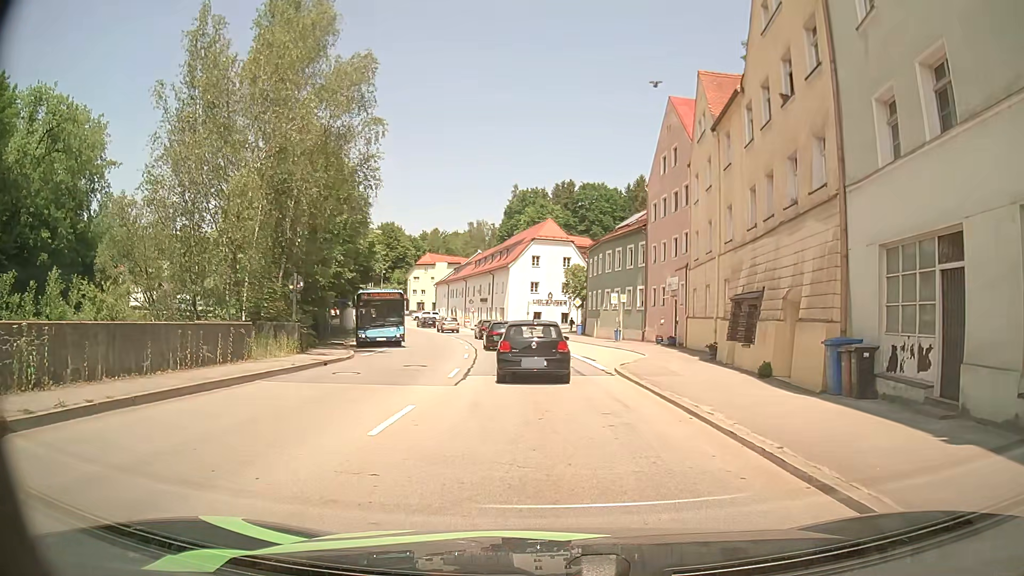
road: primary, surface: asphalt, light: Day
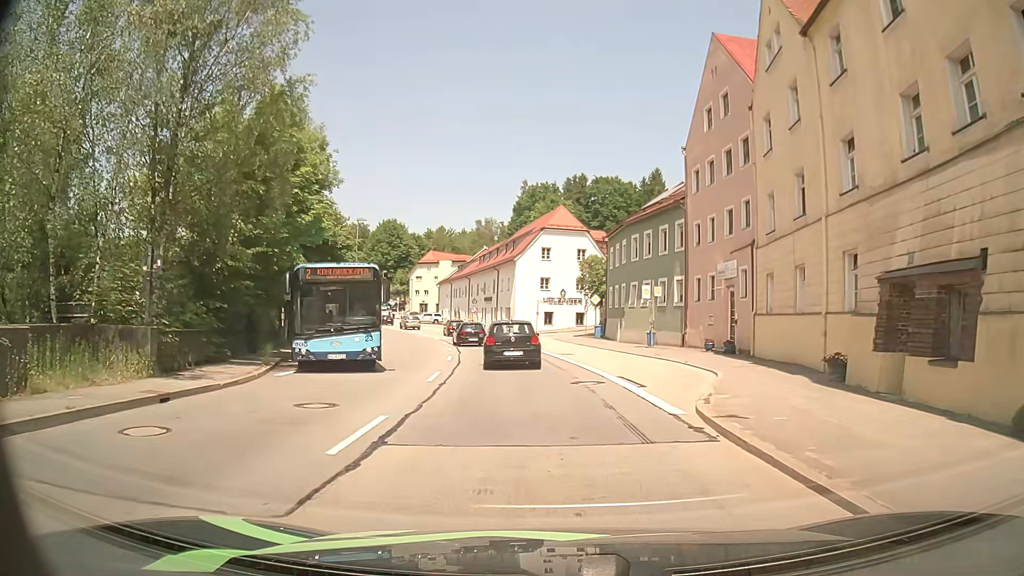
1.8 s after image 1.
(+0.1, +10.3) m; 0°
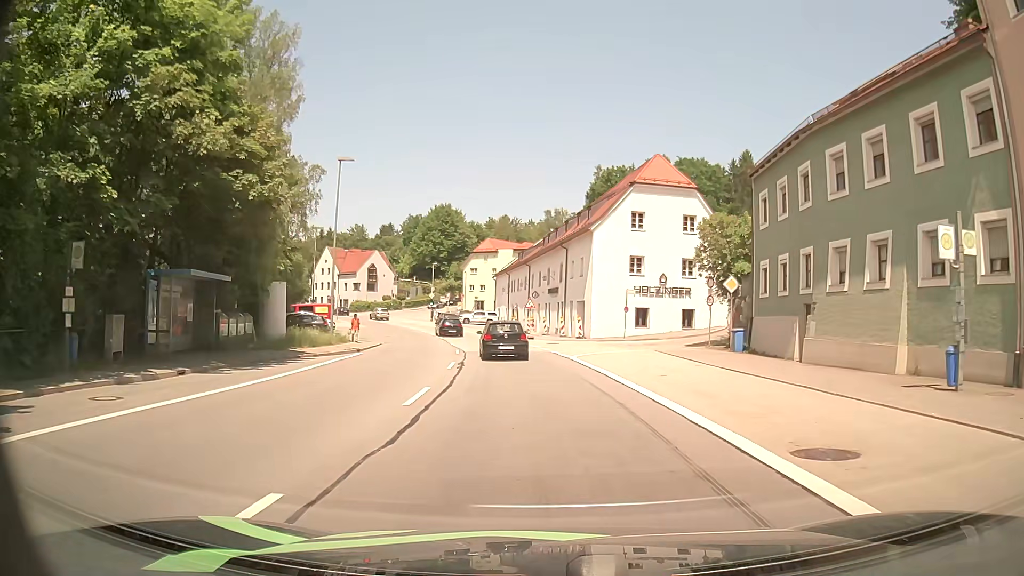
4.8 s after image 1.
(-1.3, +23.4) m; -7°
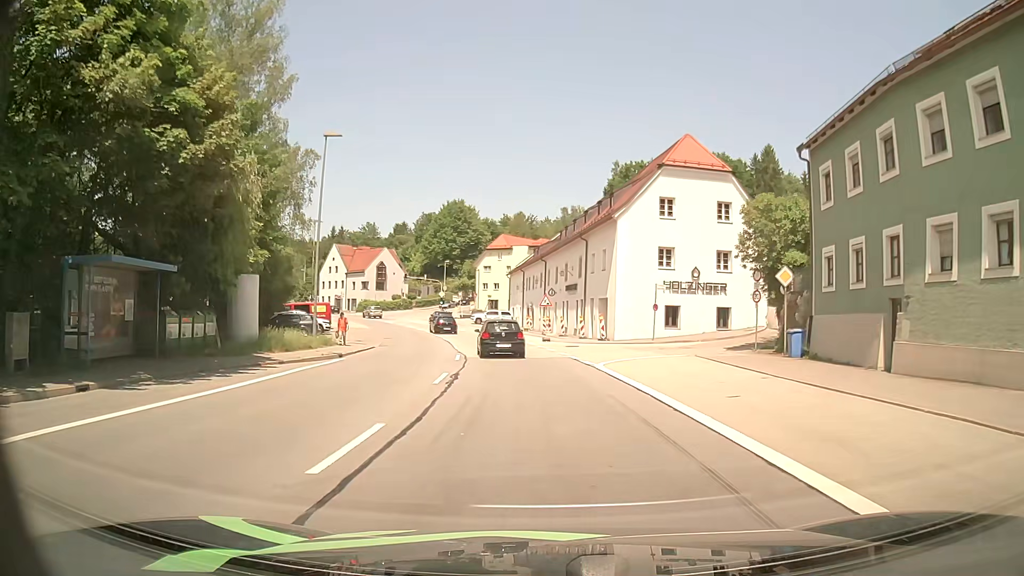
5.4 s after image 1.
(0.0, +5.4) m; -1°
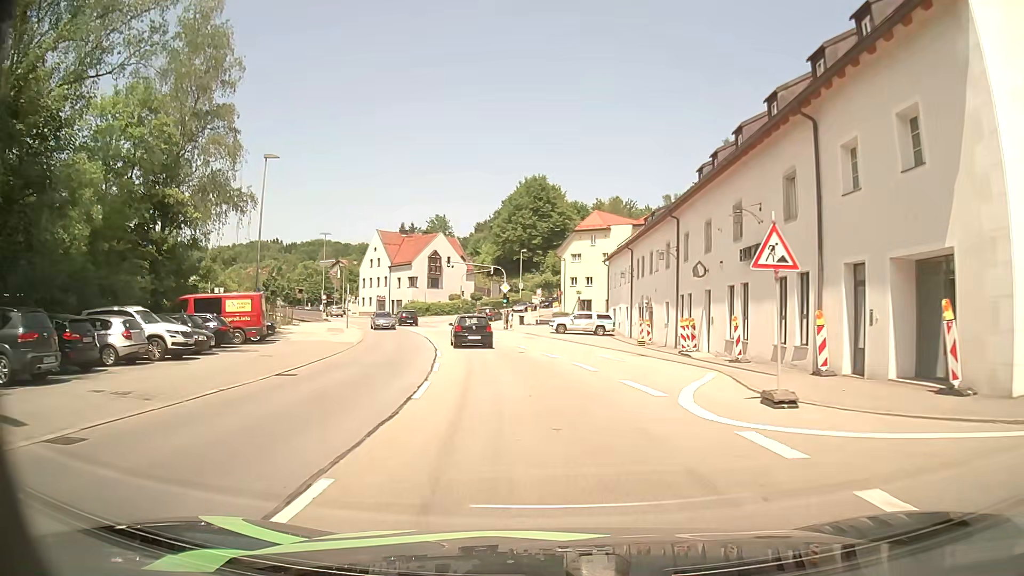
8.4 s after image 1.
(-2.1, +30.5) m; -8°
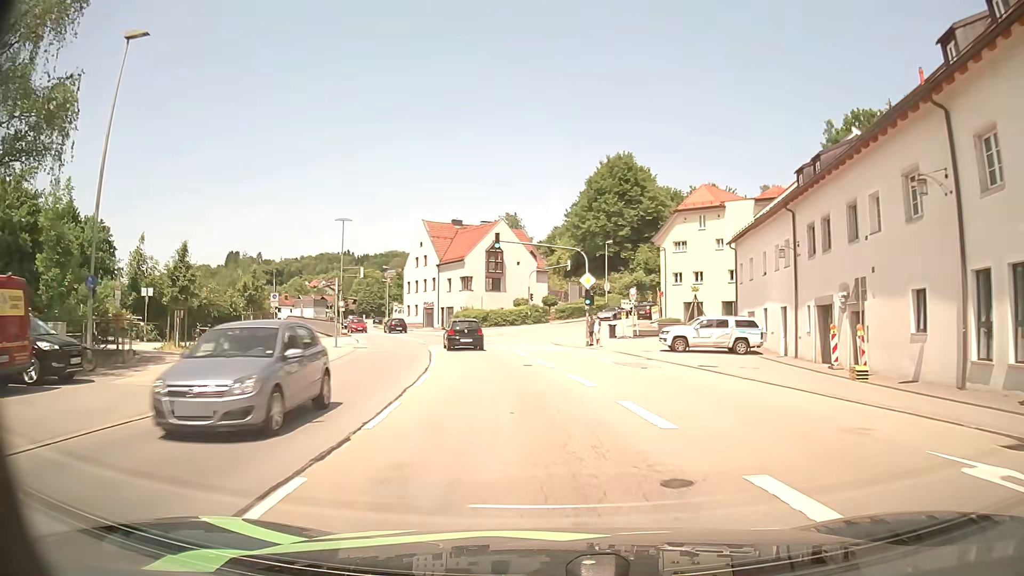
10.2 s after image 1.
(-1.1, +20.9) m; -6°
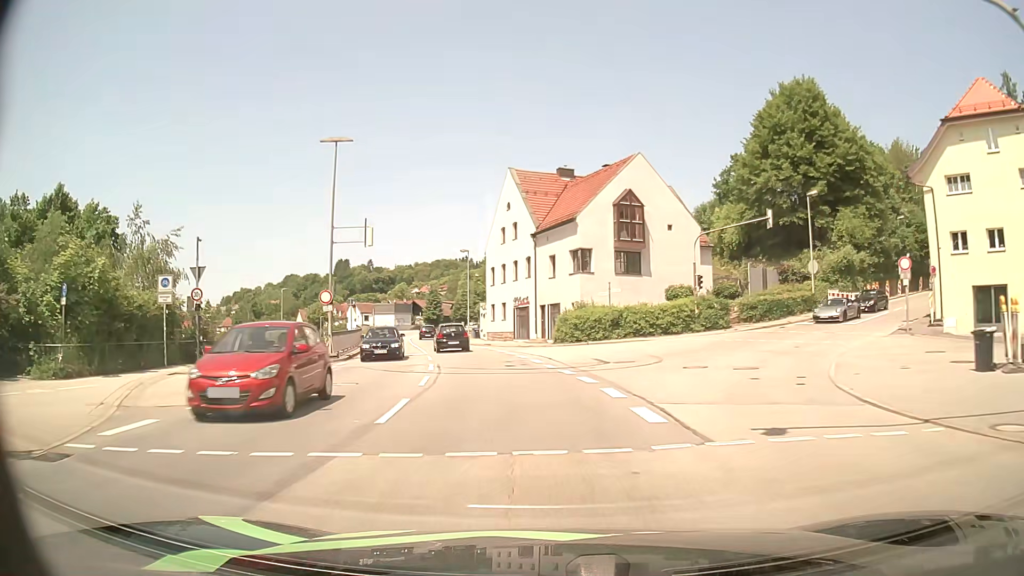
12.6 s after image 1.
(-3.0, +30.1) m; -11°
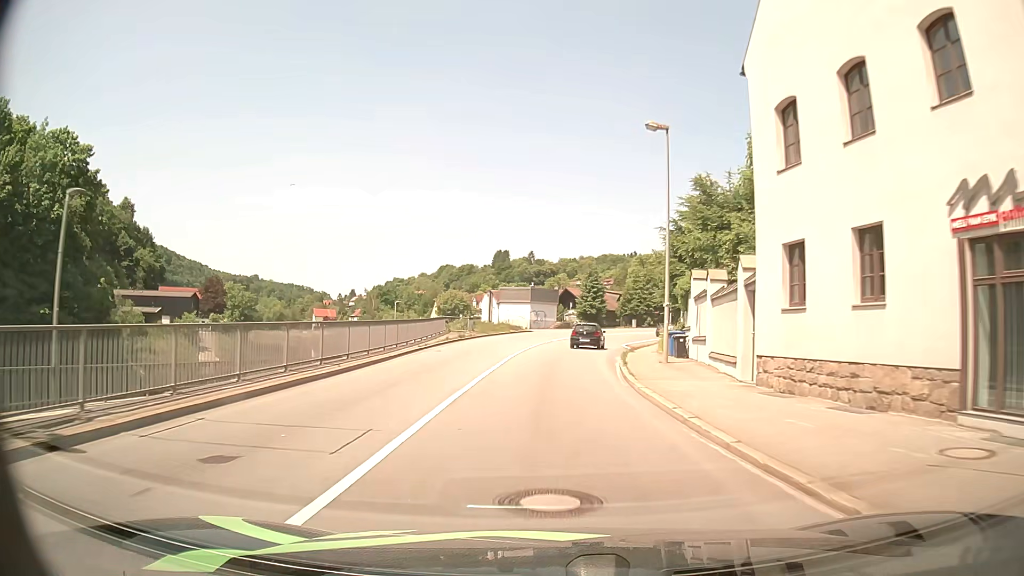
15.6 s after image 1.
(-5.3, +39.3) m; -14°
